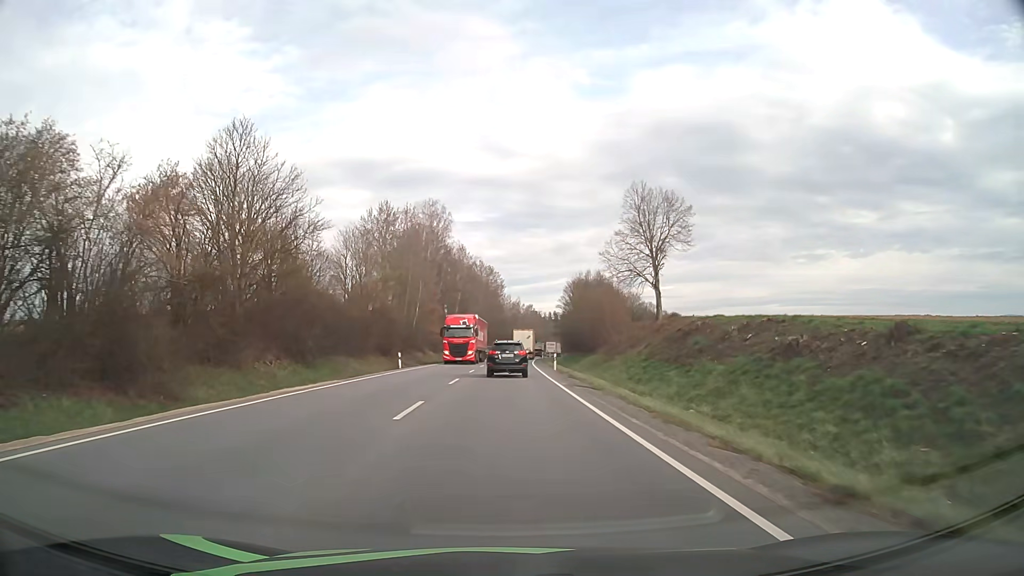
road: primary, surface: asphalt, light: Day
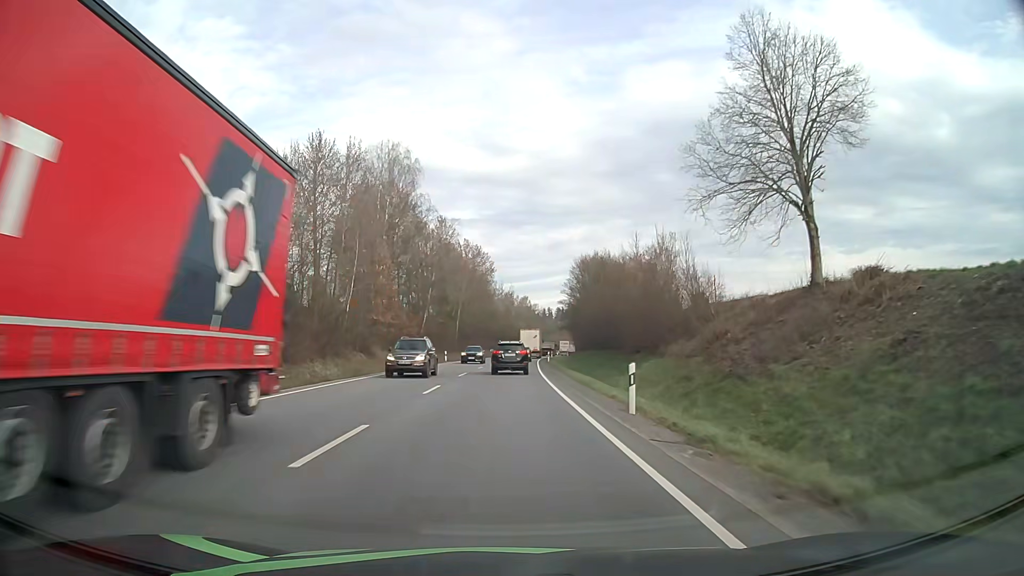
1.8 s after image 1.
(+0.3, +29.2) m; 0°
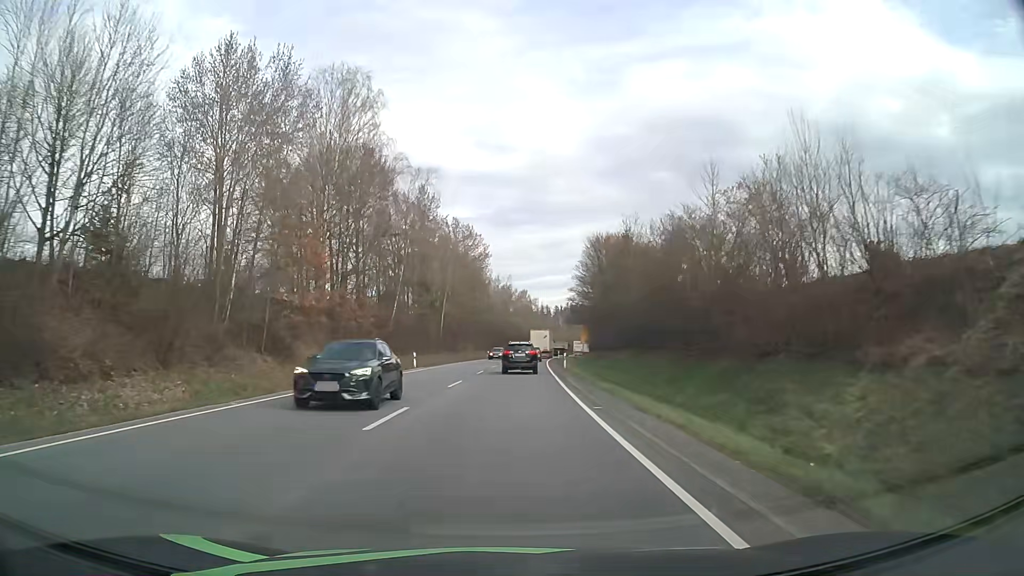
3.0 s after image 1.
(+0.1, +20.8) m; 0°
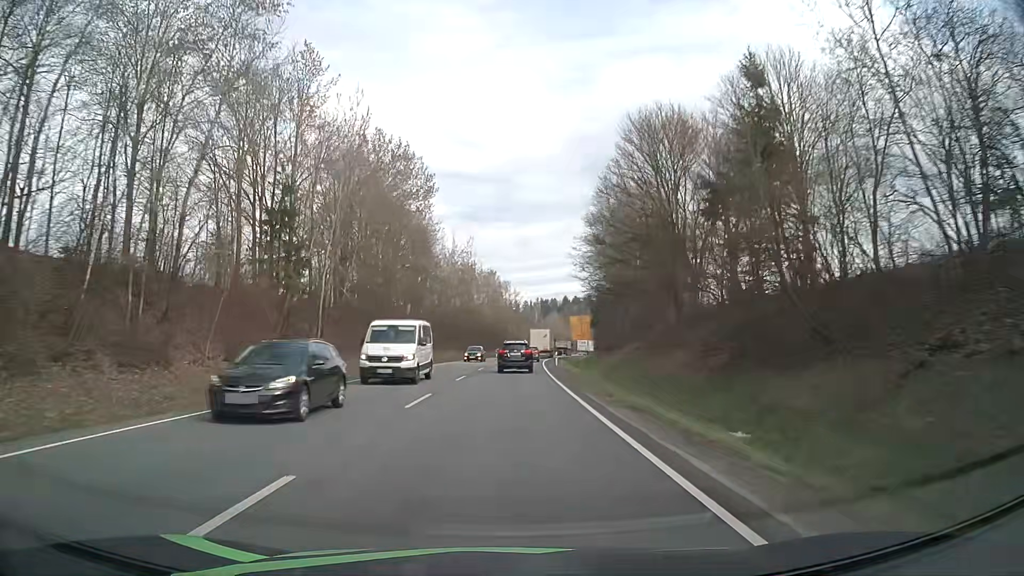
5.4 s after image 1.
(+1.0, +44.4) m; +3°
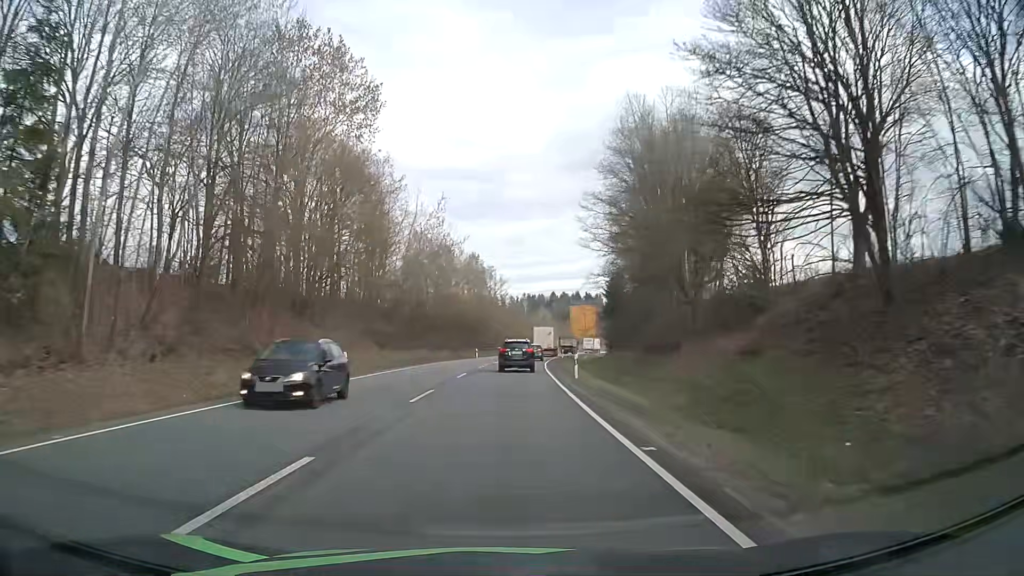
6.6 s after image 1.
(+0.2, +23.1) m; +1°
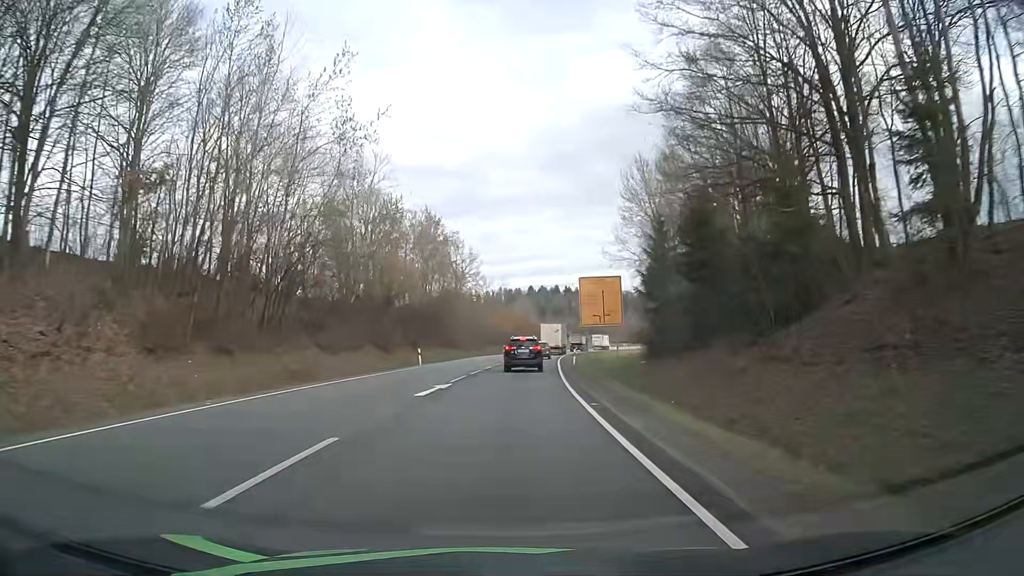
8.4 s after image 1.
(+0.7, +34.8) m; +2°
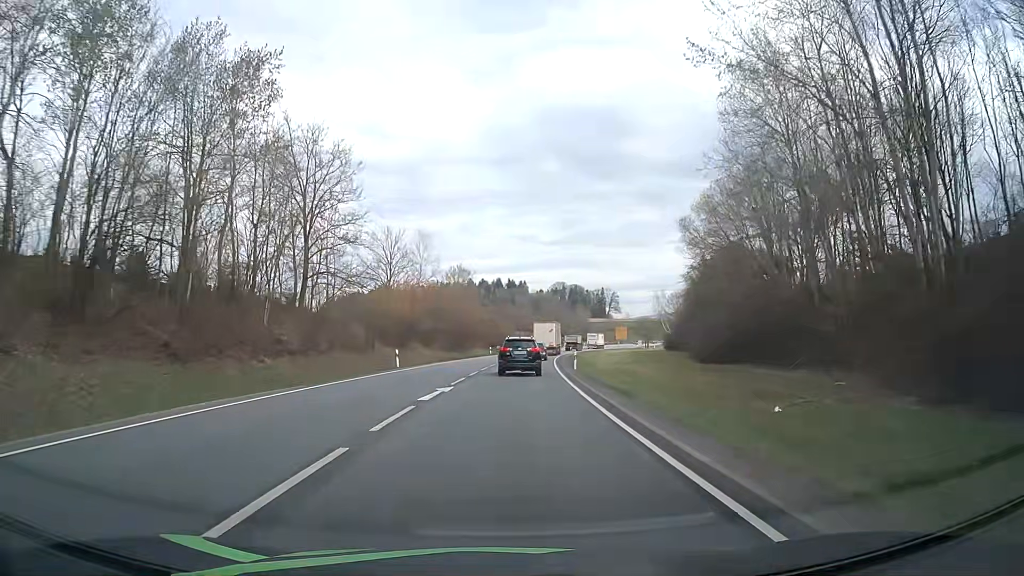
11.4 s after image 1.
(+2.6, +55.1) m; +5°
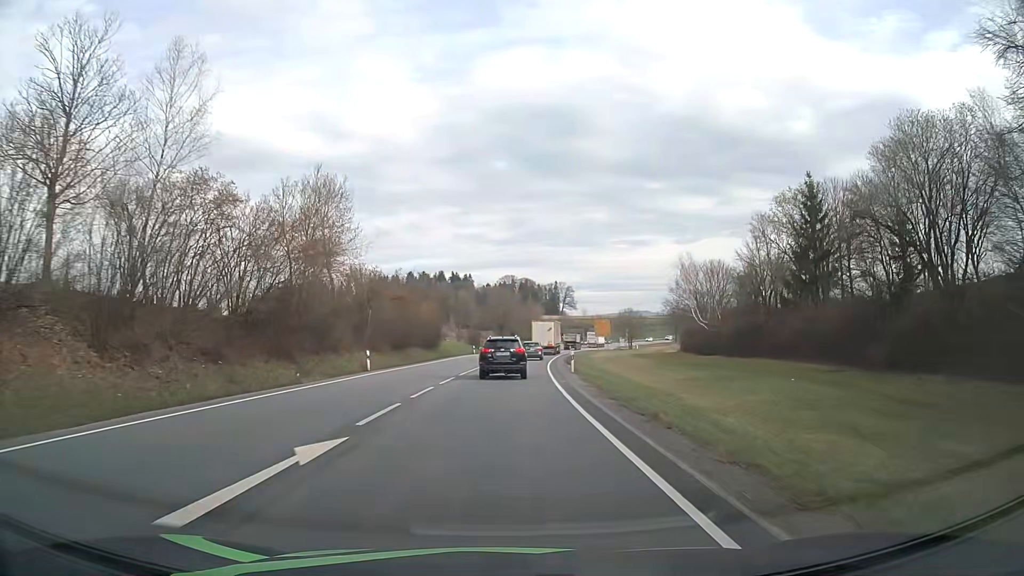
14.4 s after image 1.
(+2.3, +53.3) m; +5°
(0, +10) (0, +20) (0, +30) (+1, +40) (+1, +50) (+2, +60) (+3, +70) (+4, +80) (+6, +90) (+7, +100) m
